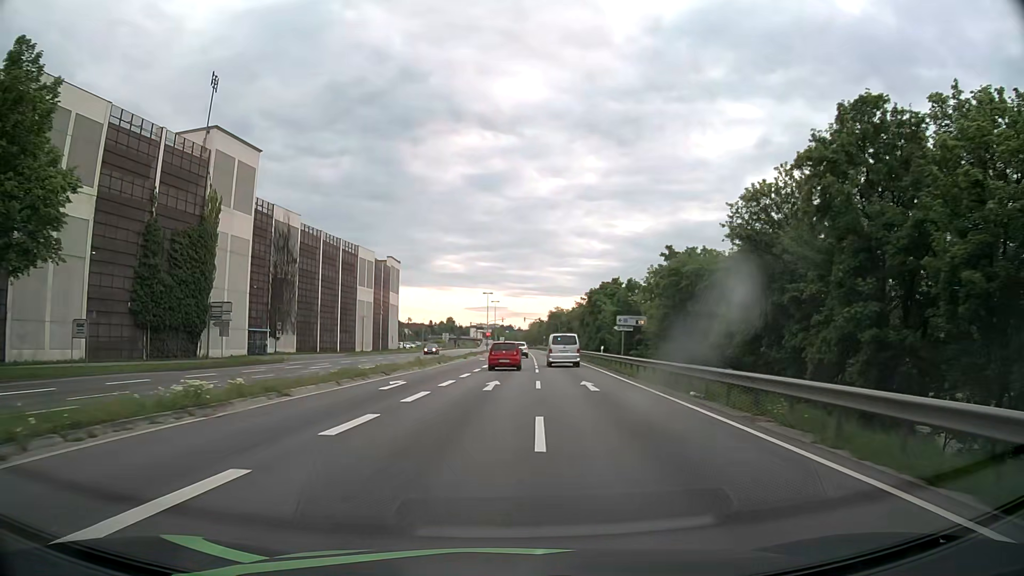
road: primary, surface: asphalt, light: Day
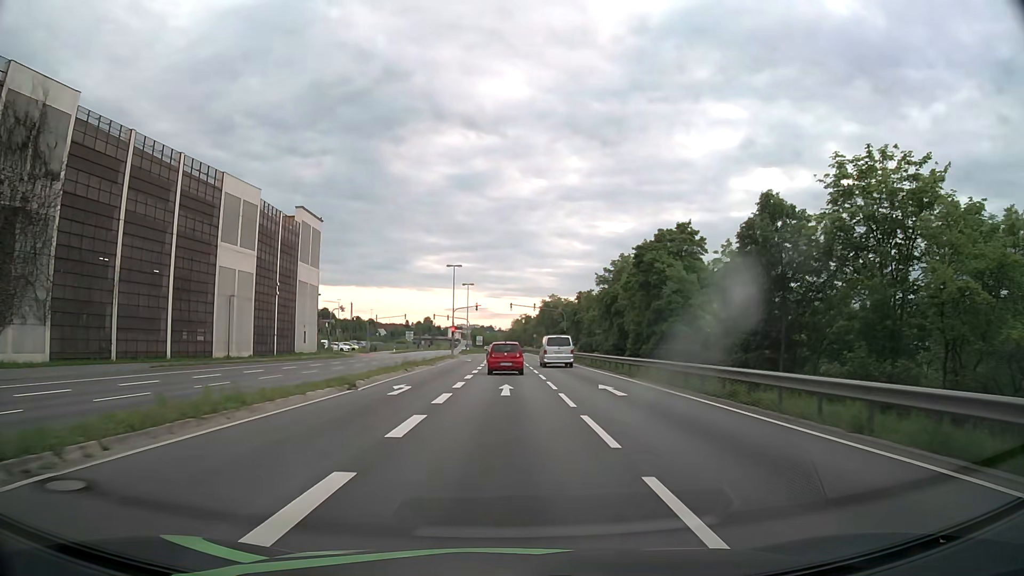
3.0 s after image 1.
(+0.6, +41.6) m; +2°
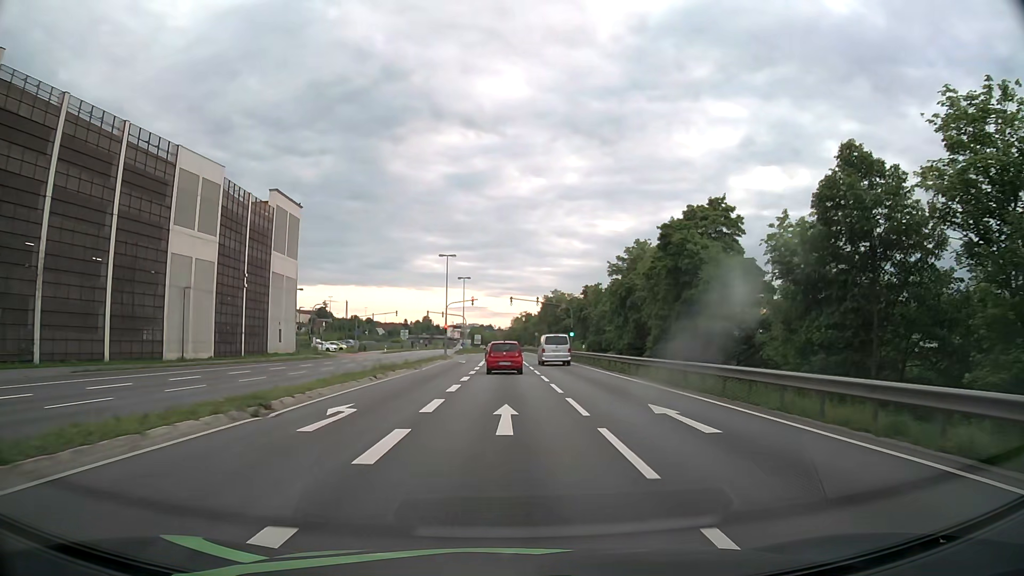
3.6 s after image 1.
(0.0, +8.1) m; 0°
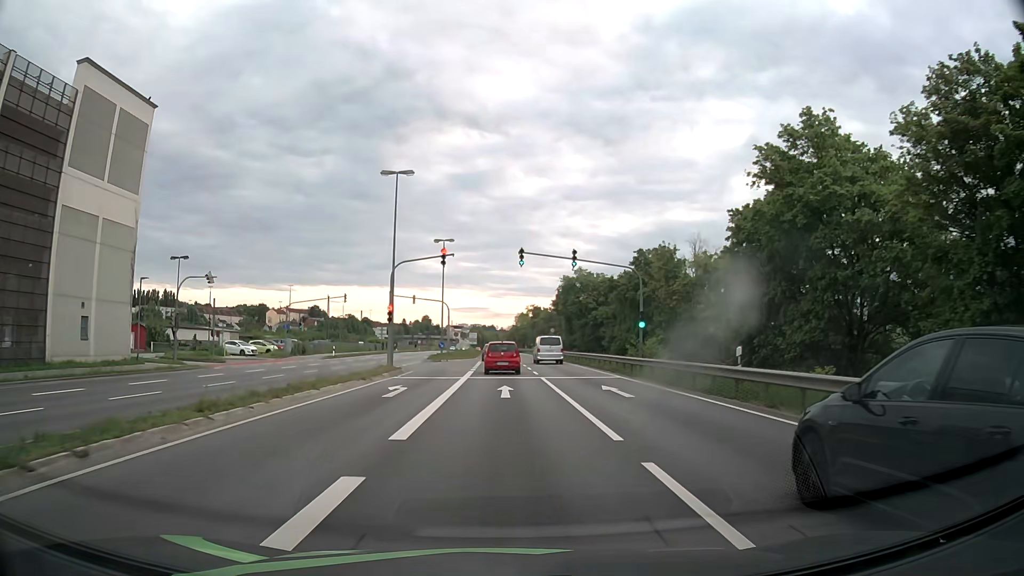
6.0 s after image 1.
(0.0, +33.4) m; 0°
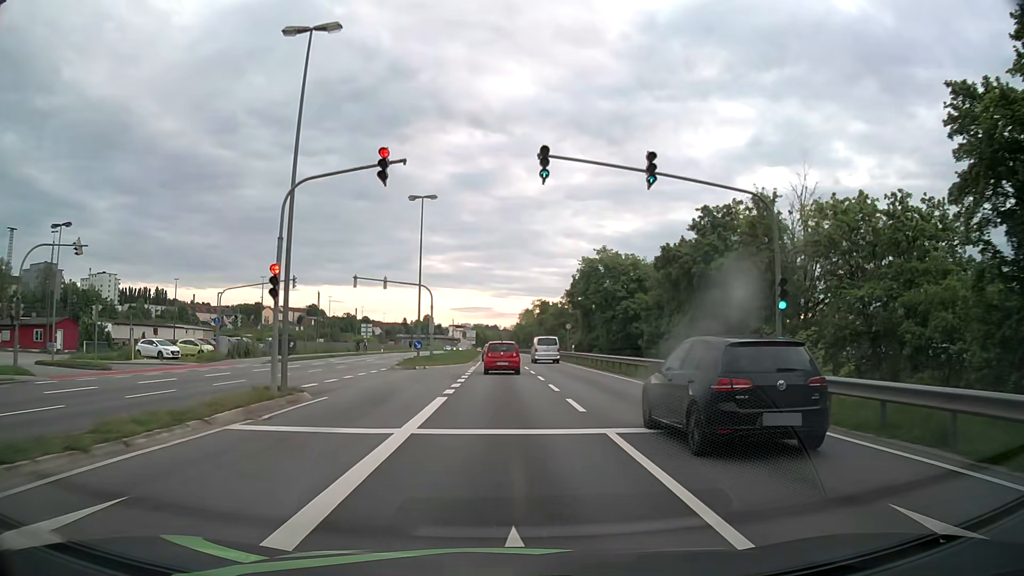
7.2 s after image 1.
(0.0, +17.2) m; 0°
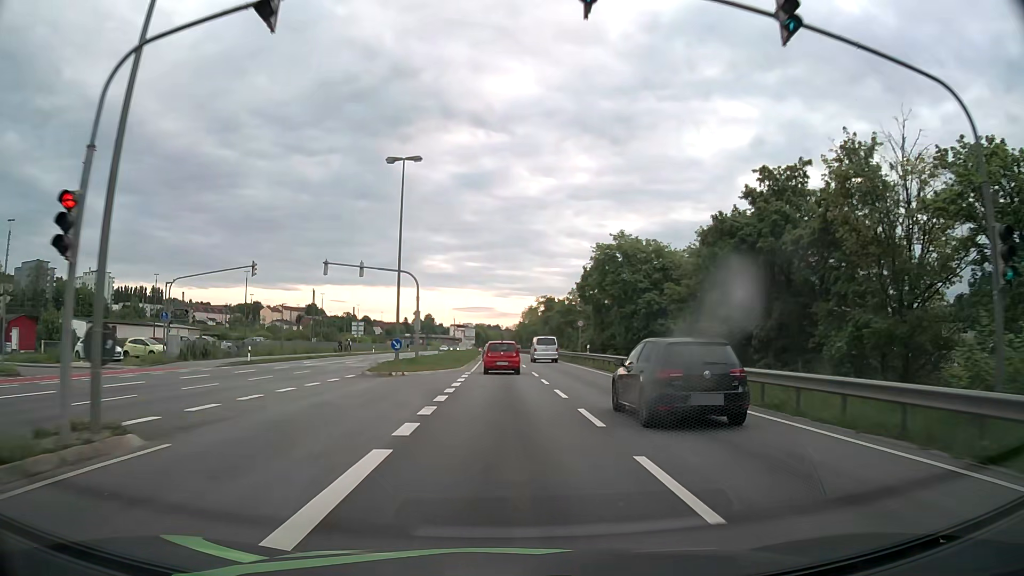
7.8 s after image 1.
(0.0, +8.6) m; 0°
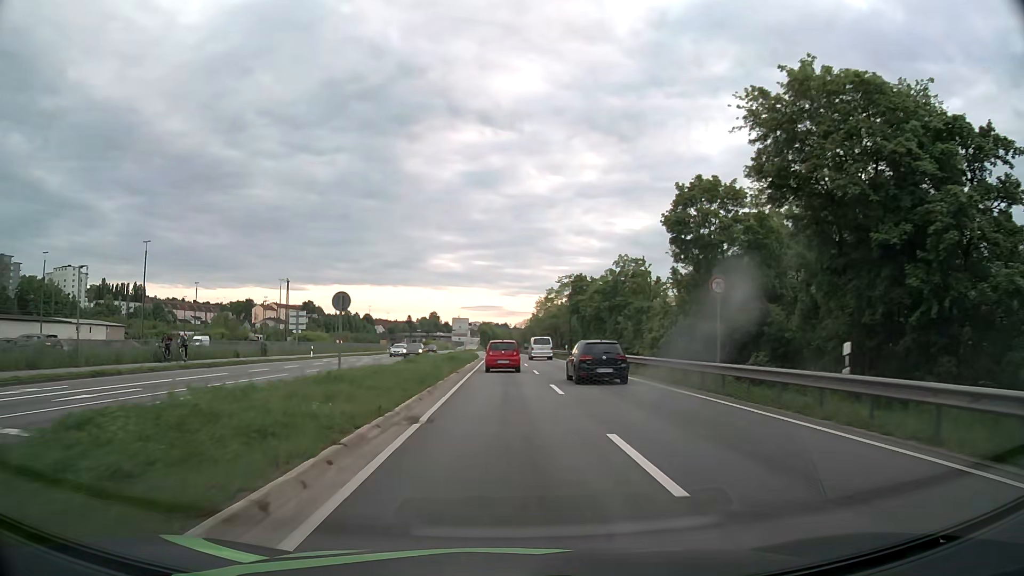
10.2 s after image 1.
(-0.8, +35.1) m; -2°
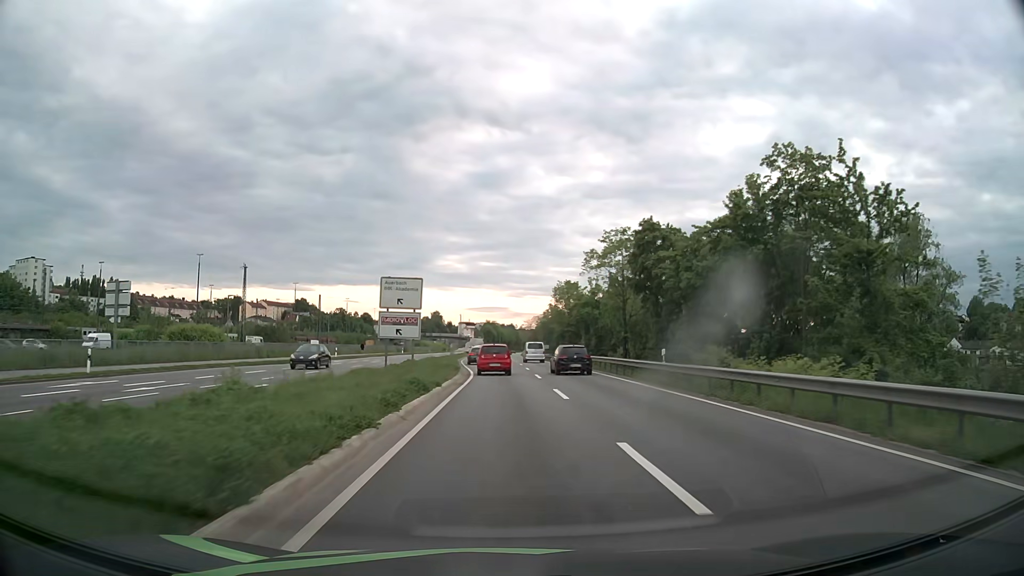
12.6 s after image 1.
(-0.1, +36.8) m; 0°
(0, +10) (0, +20) (0, +30) (-1, +40) (-2, +50) (-2, +60) (-3, +70) (-3, +80) (-4, +90) (-4, +100) m
